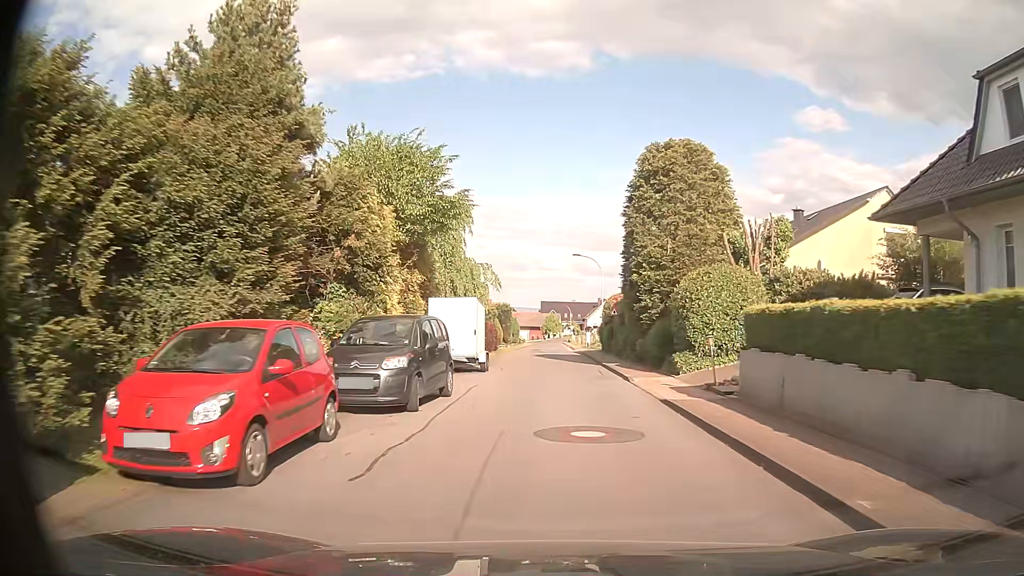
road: residential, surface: asphalt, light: Day
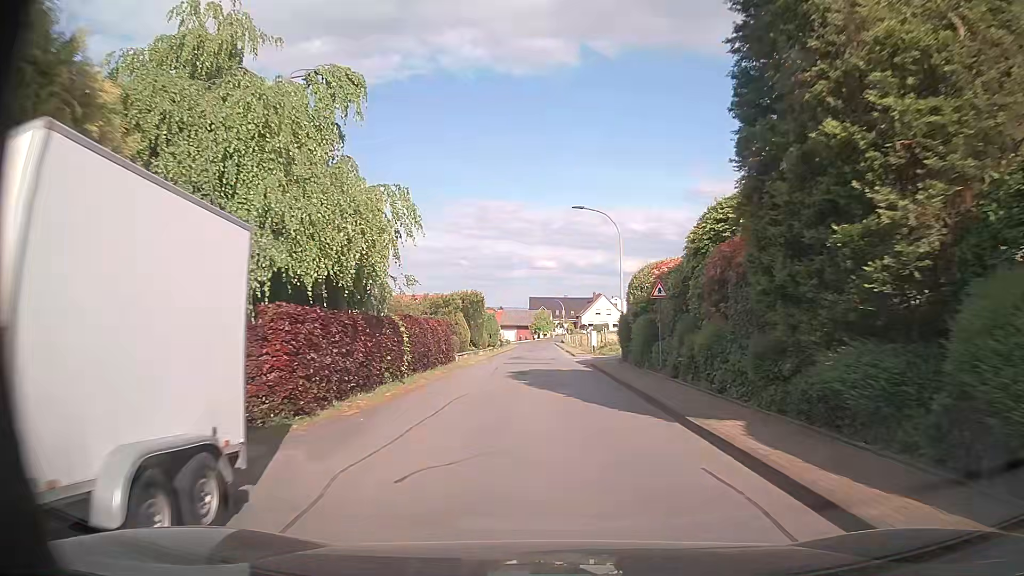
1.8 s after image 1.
(+0.2, +19.3) m; +1°
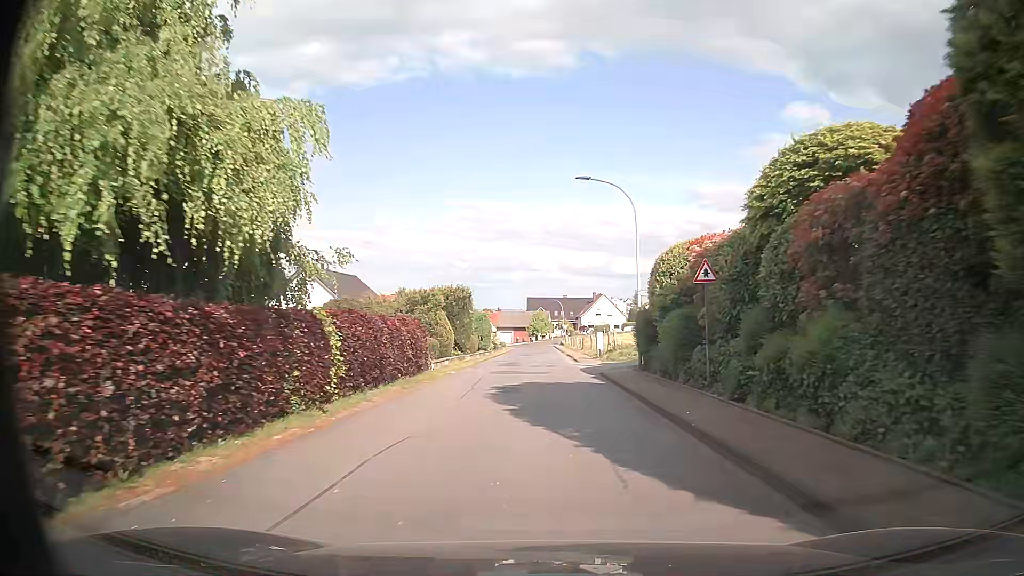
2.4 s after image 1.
(0.0, +6.6) m; 0°
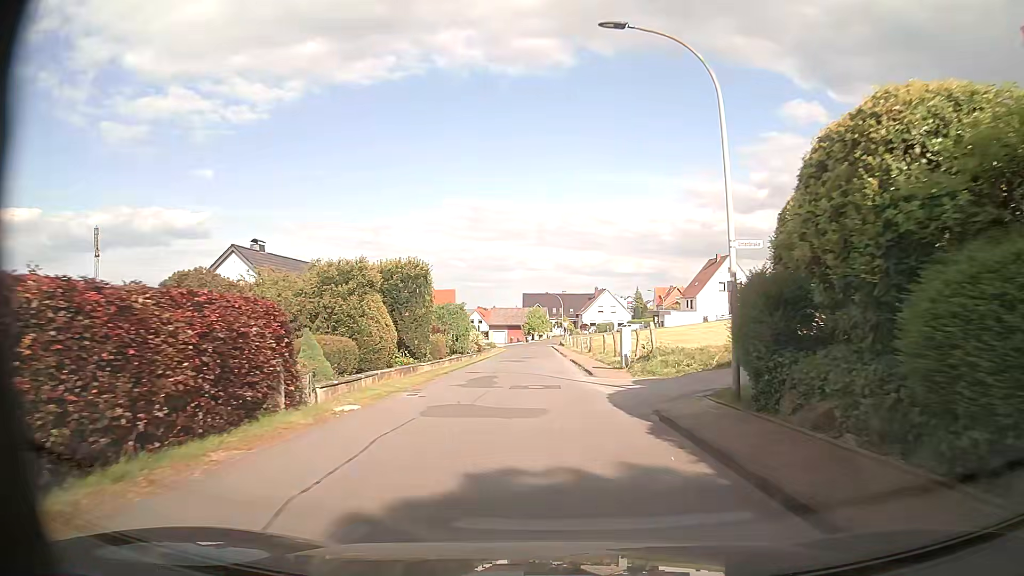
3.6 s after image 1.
(+0.1, +13.4) m; +1°
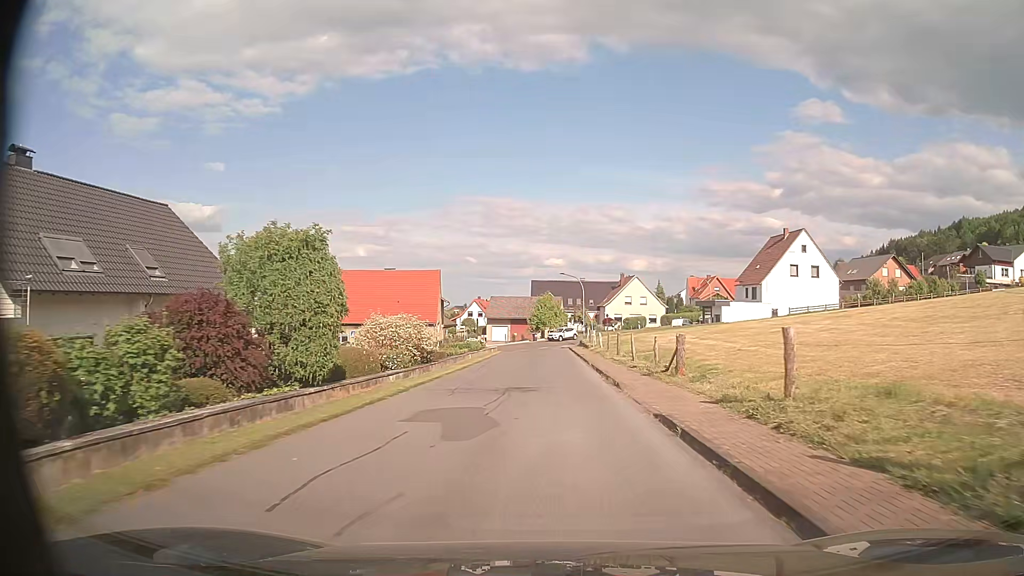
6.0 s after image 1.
(-0.4, +27.7) m; -1°
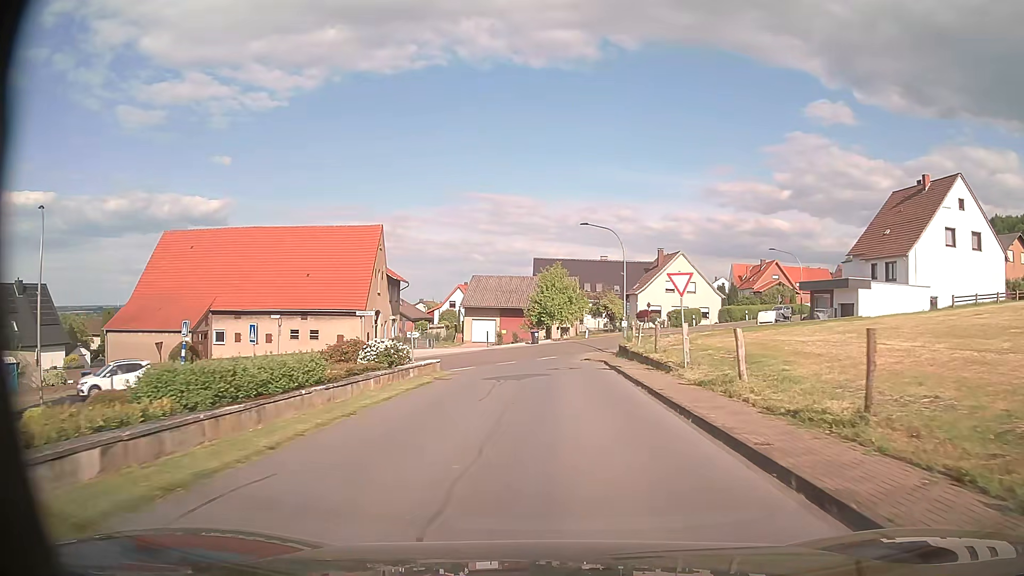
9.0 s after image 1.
(-0.3, +33.2) m; -1°
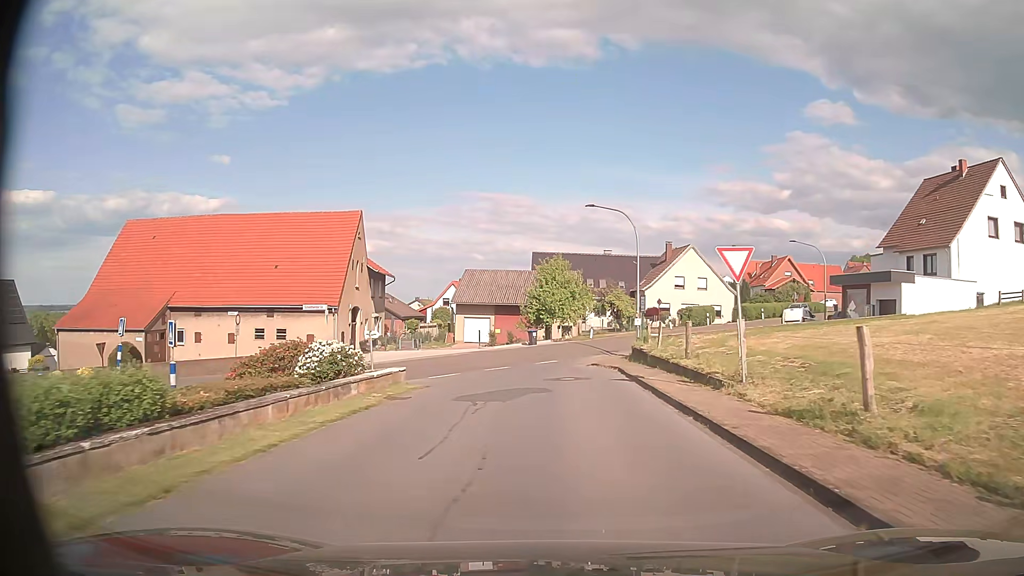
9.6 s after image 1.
(0.0, +5.9) m; 0°
